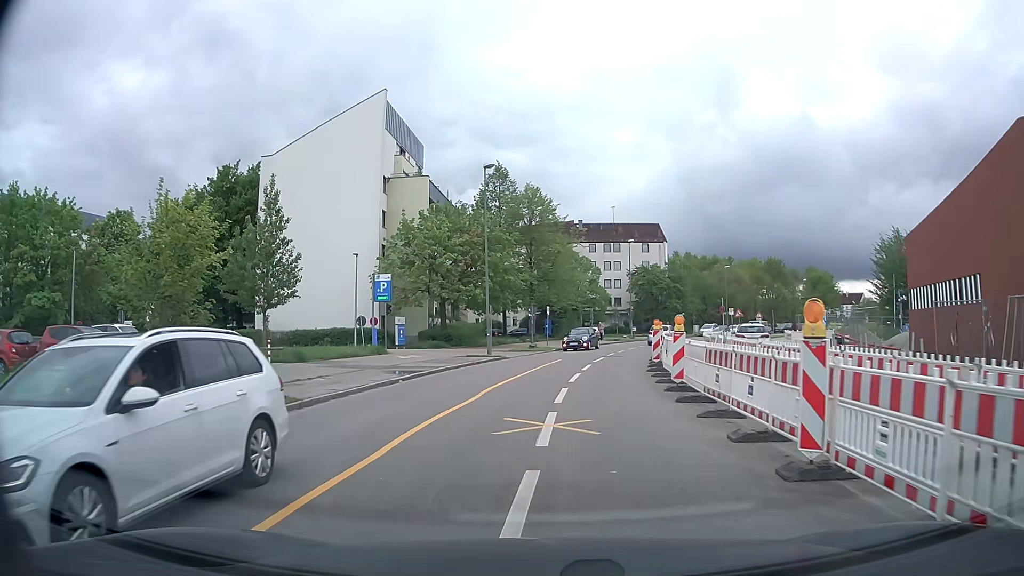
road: residential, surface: asphalt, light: Day
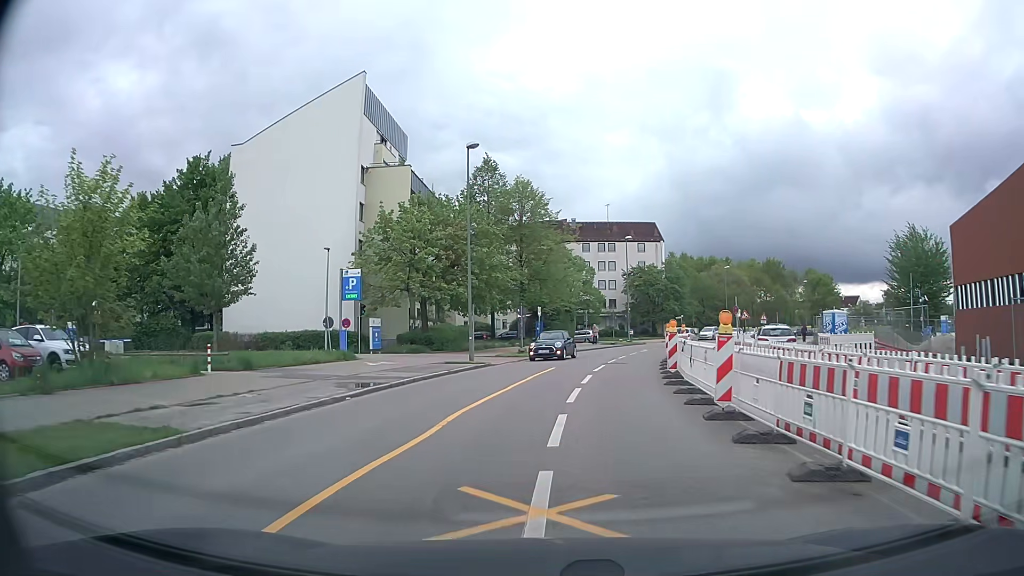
(0.0, +4.6) m; +1°
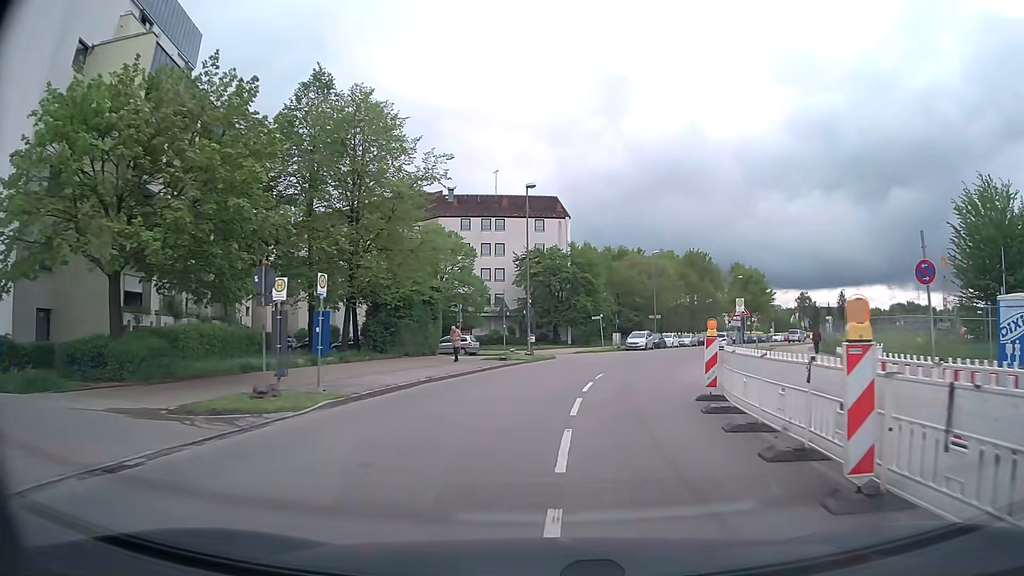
(+2.0, +25.5) m; +10°
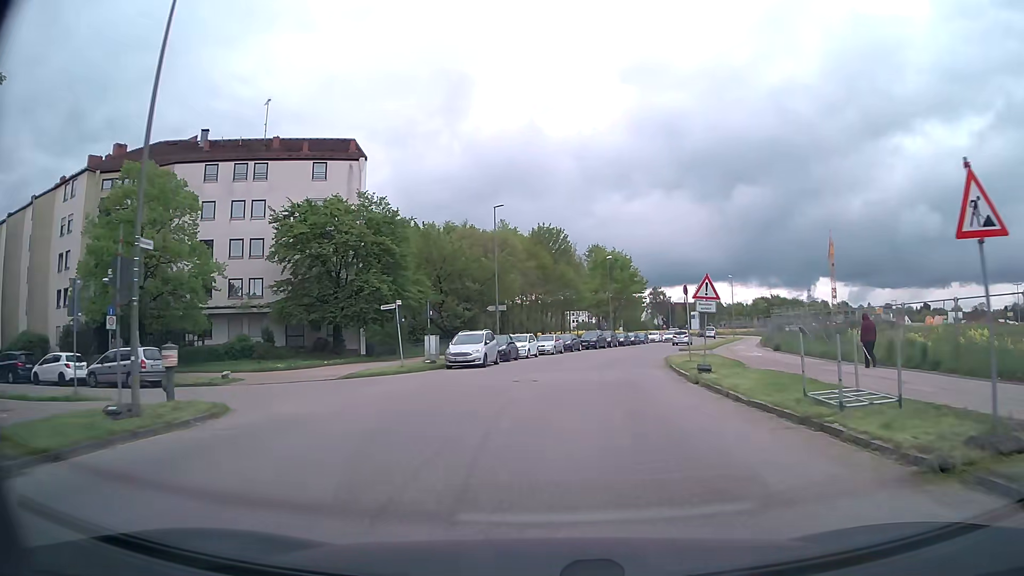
(+3.4, +27.2) m; +14°
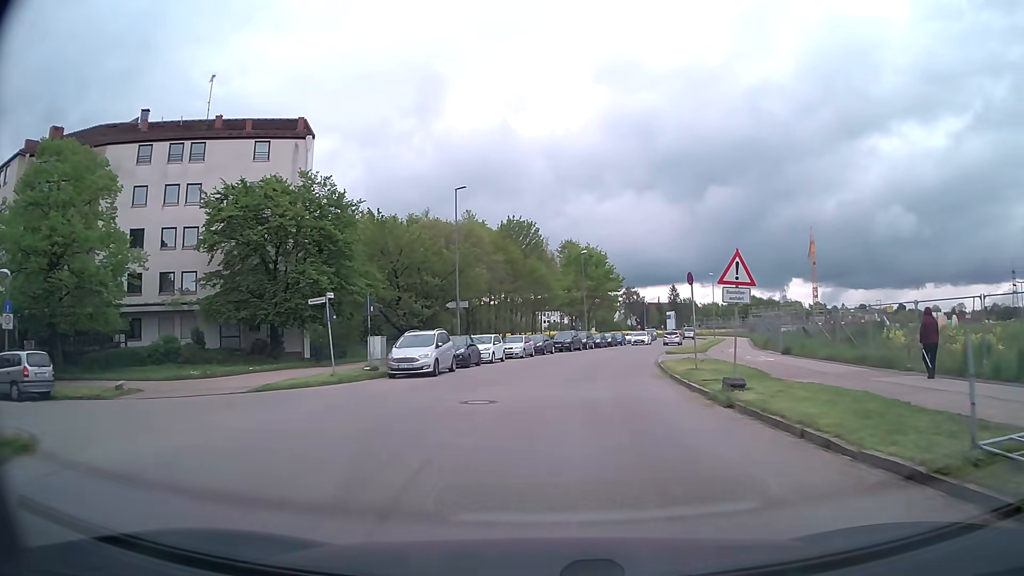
(+0.1, +6.0) m; +2°
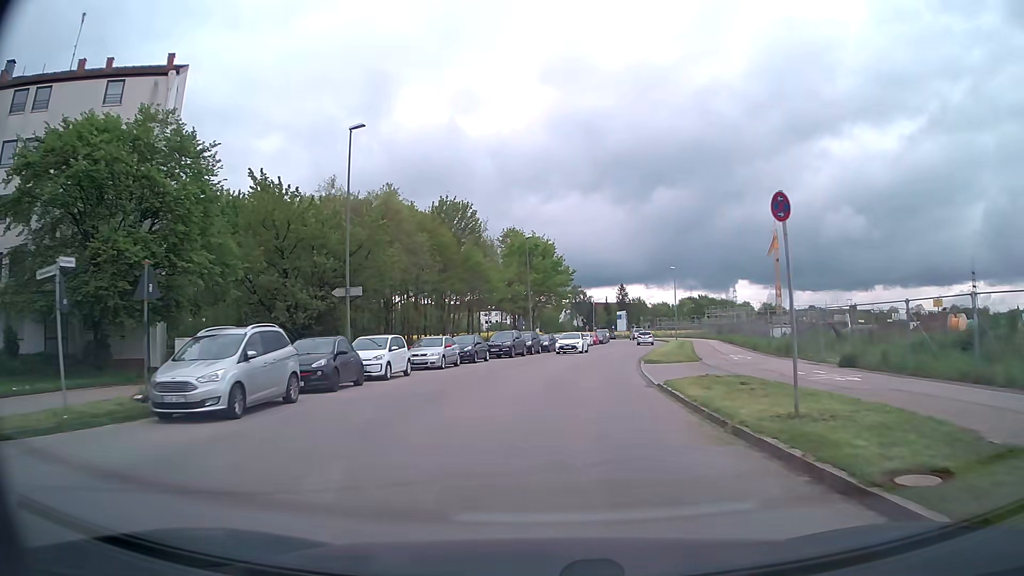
(+0.5, +12.3) m; +5°
(0, +10) (+1, +20) (+2, +30) (+4, +40) (+6, +50) (+8, +59) (+10, +69) (+12, +79) (+14, +89) (+15, +99) m
